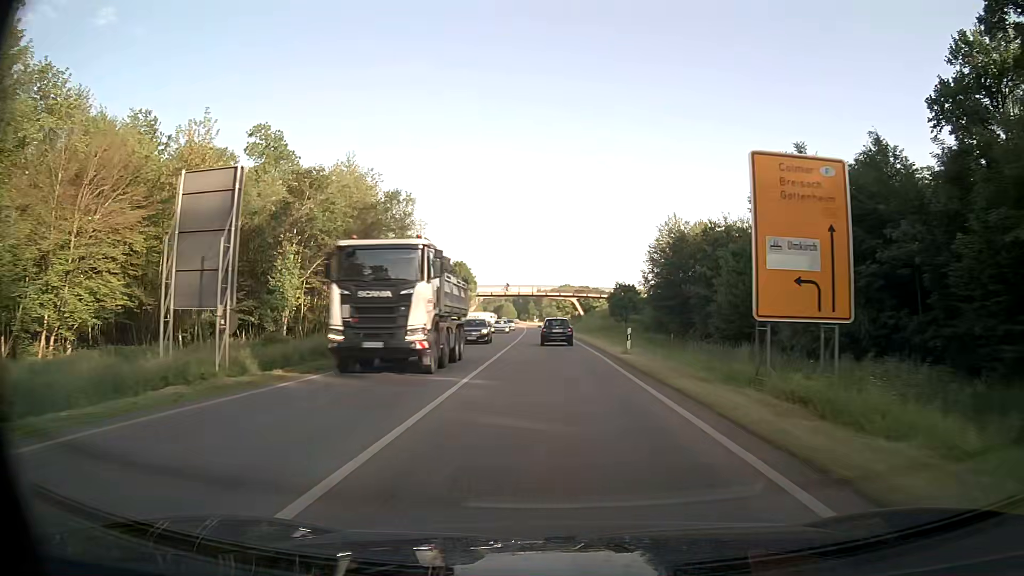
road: primary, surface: asphalt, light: Day
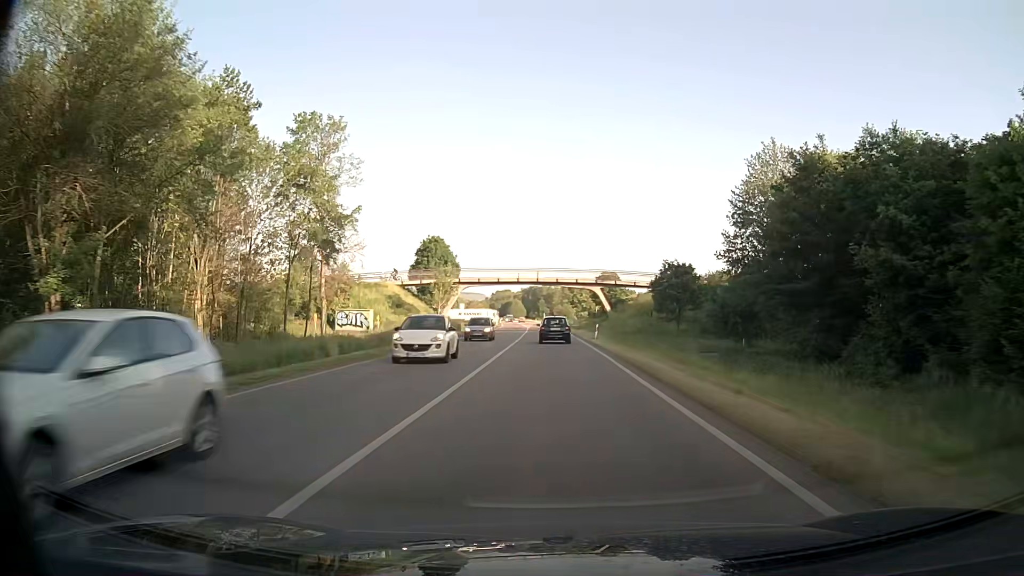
(-0.4, +33.7) m; -1°
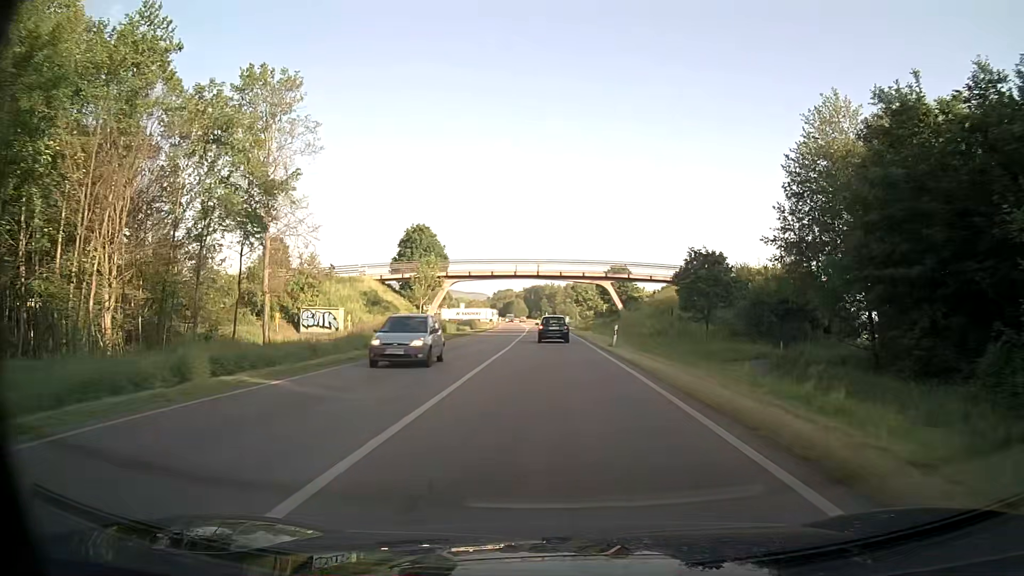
(-0.1, +11.0) m; -1°
